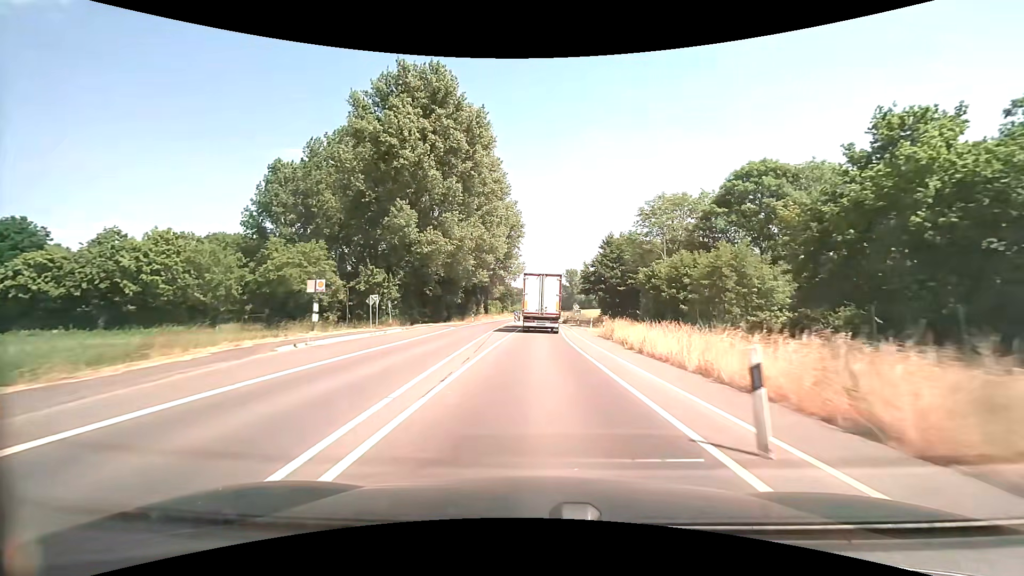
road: secondary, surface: asphalt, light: Day
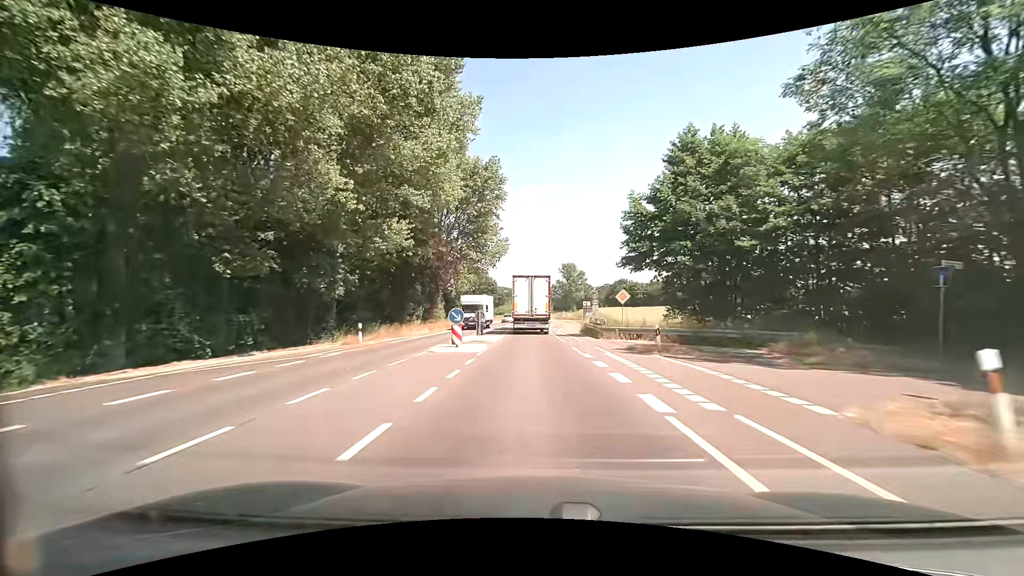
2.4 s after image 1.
(+0.6, +41.3) m; +1°
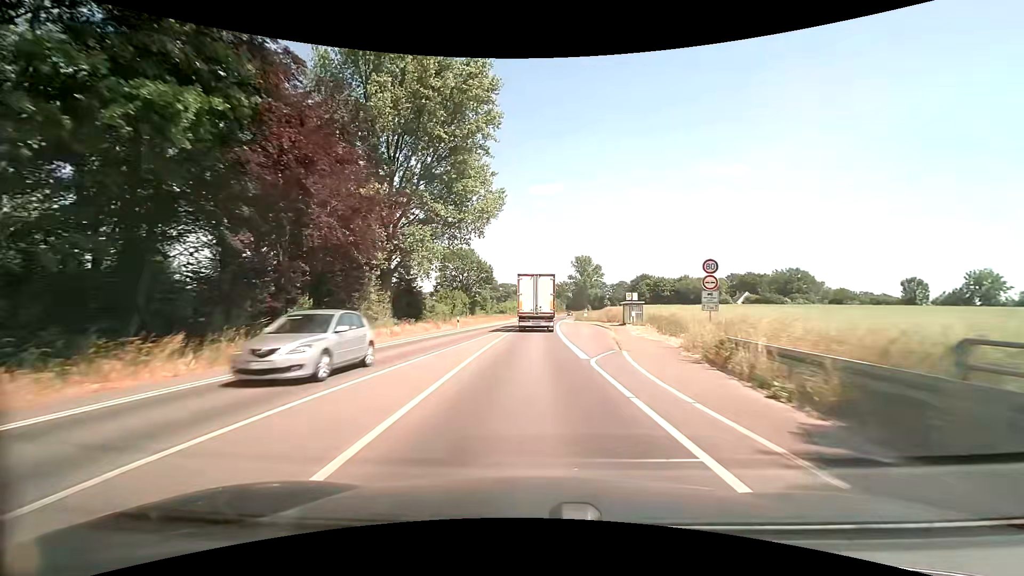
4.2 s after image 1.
(-0.4, +31.0) m; -2°
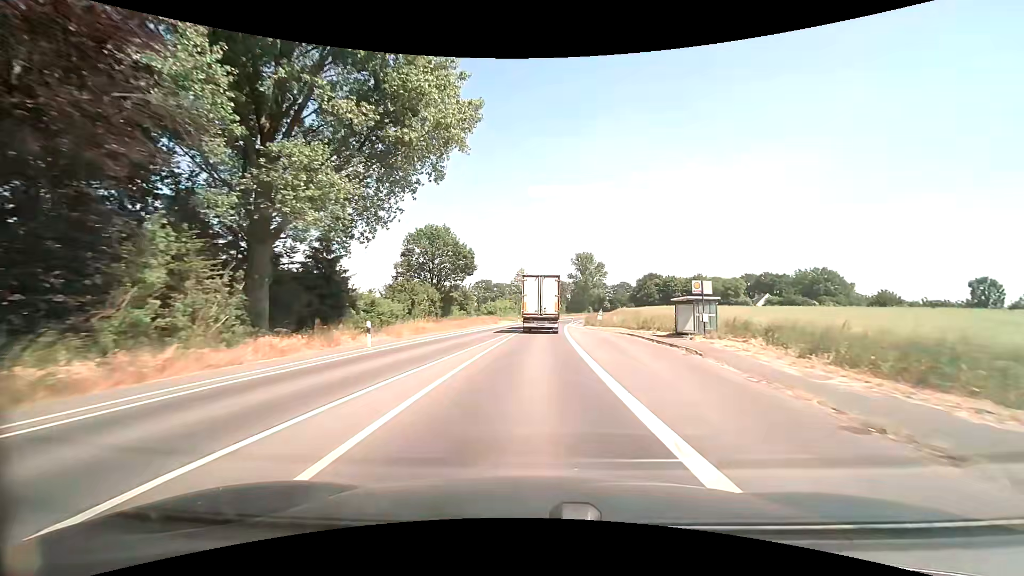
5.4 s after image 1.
(0.0, +21.2) m; 0°
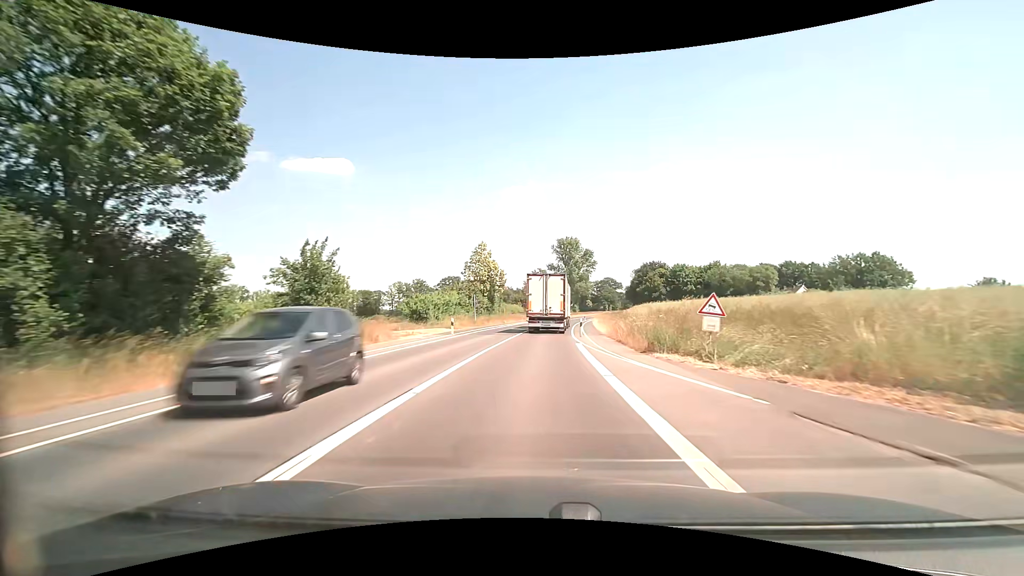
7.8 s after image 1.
(+1.2, +43.0) m; +3°
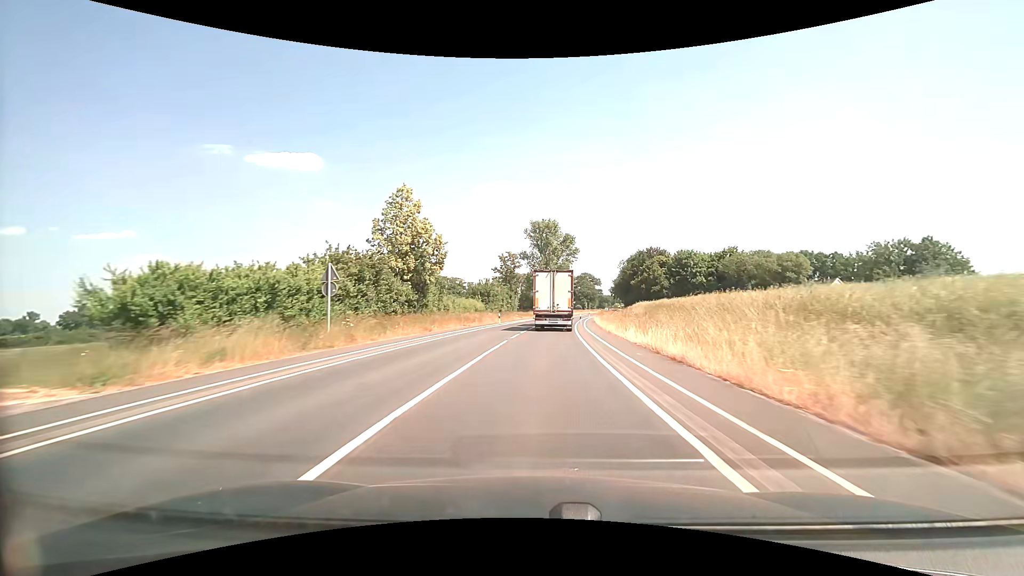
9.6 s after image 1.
(+0.7, +32.4) m; +3°
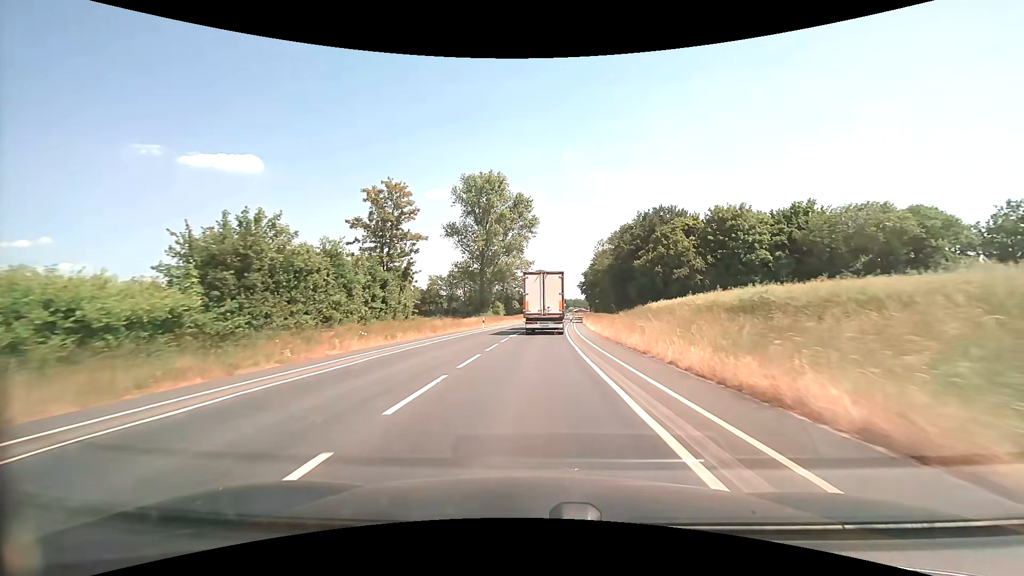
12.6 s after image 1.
(+2.9, +53.3) m; +6°
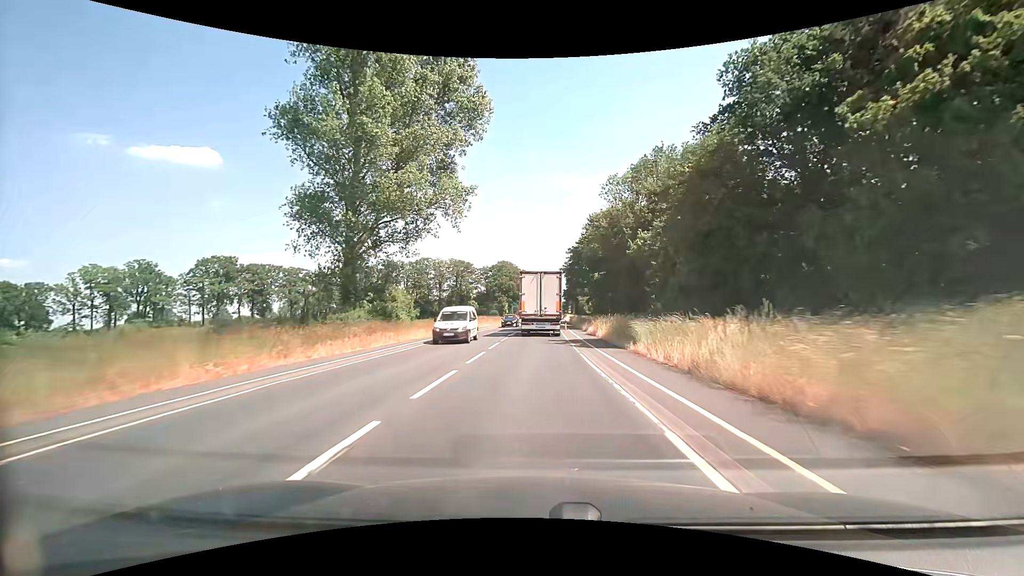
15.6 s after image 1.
(+1.7, +52.2) m; +4°
(0, +10) (0, +20) (0, +30) (+1, +40) (+1, +50) (+1, +60) (+1, +70) (+2, +80) (+2, +90) (+2, +100) m
